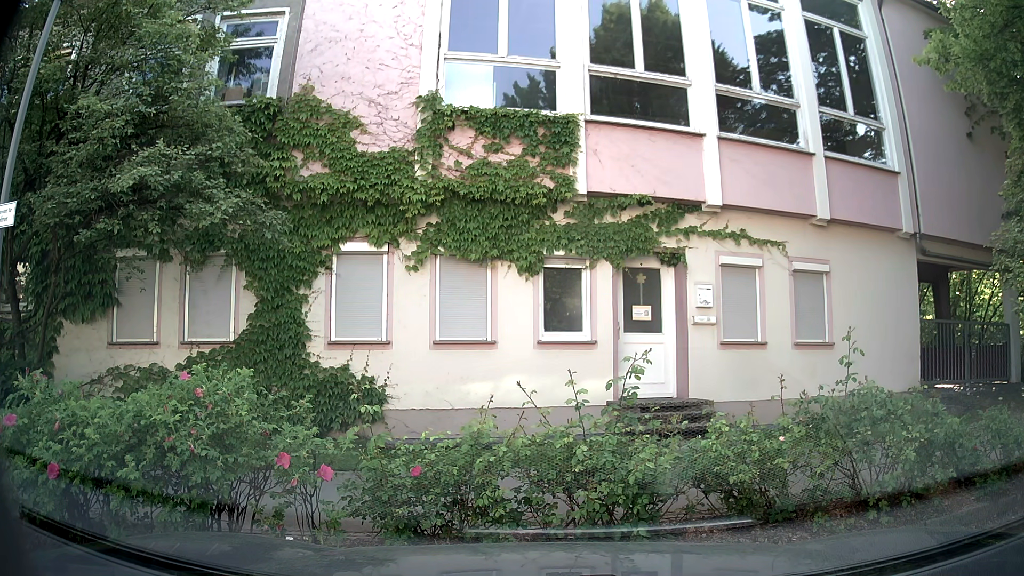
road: residential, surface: asphalt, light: Day
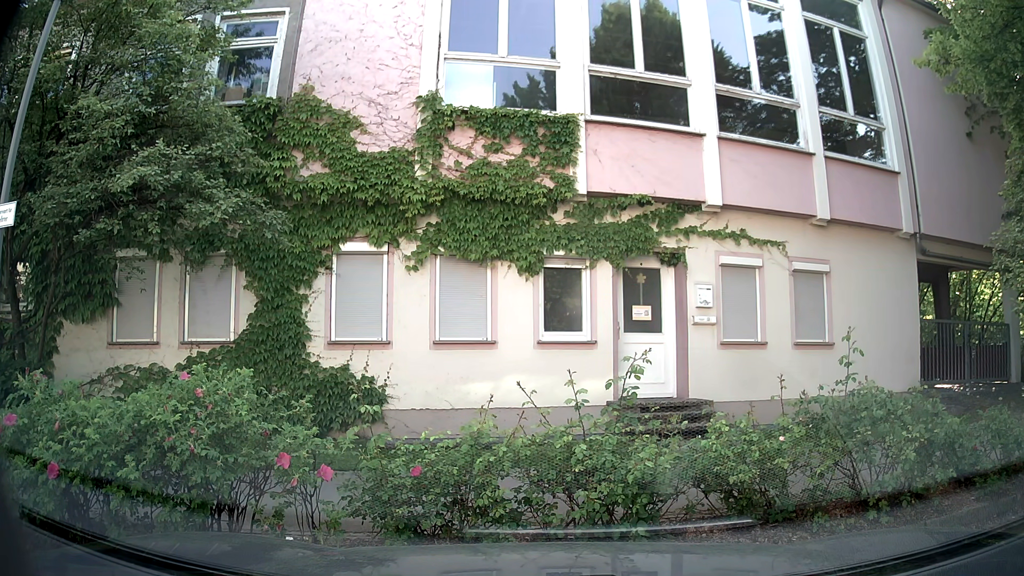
(0.0, 0.0) m; 0°
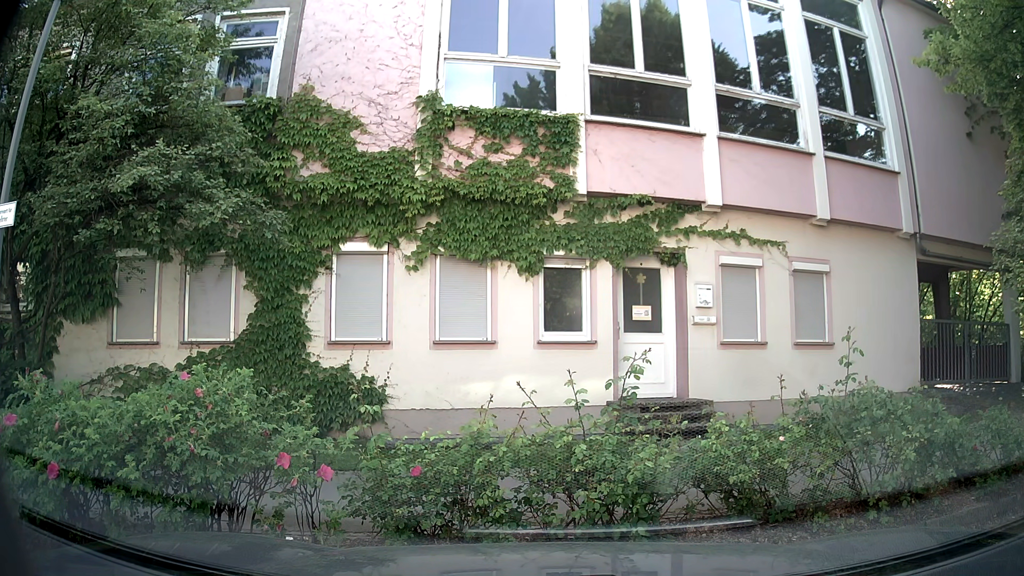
(0.0, 0.0) m; 0°
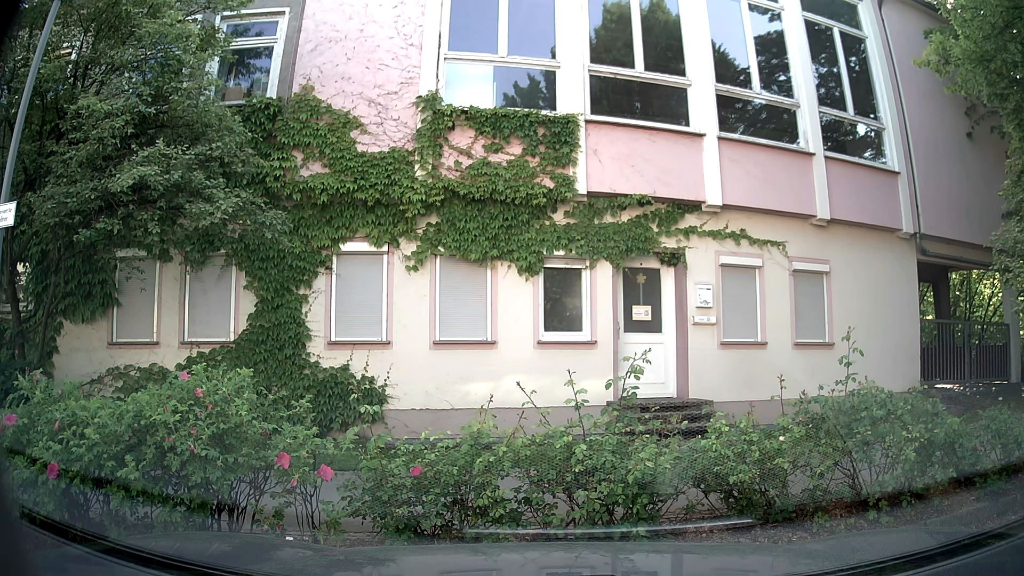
(0.0, 0.0) m; 0°
